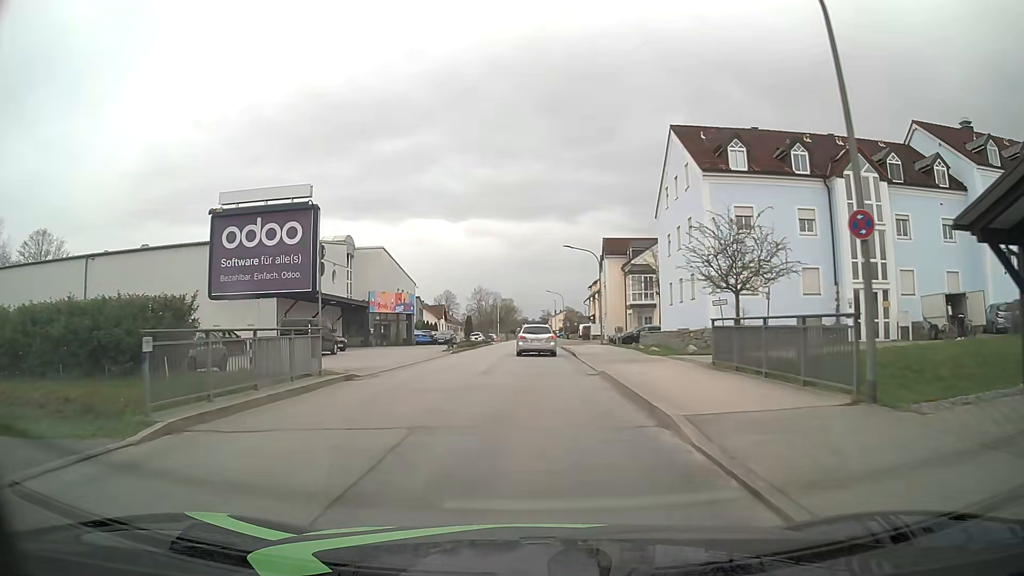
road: unclassified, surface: asphalt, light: Day
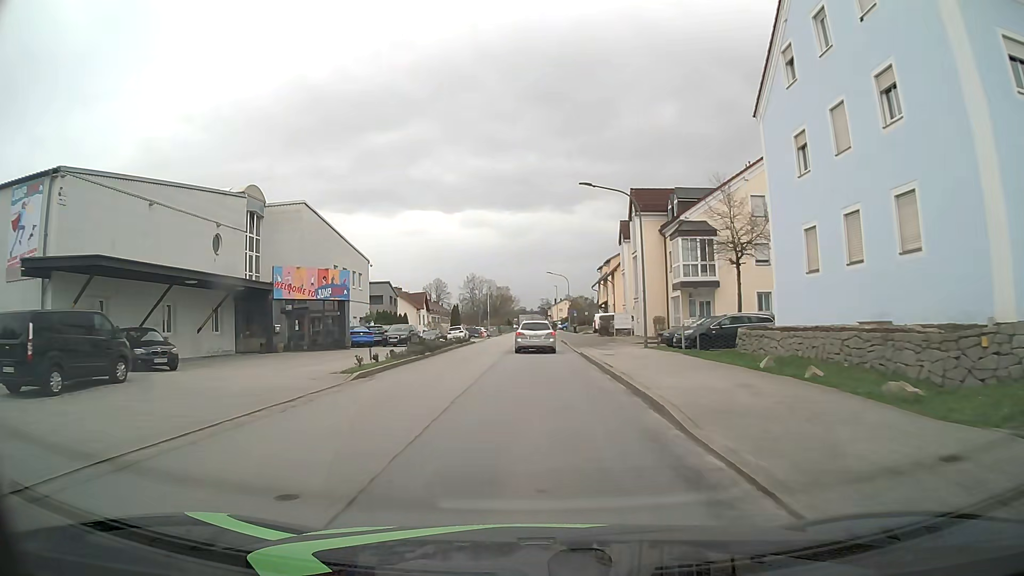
(-0.1, +20.8) m; 0°
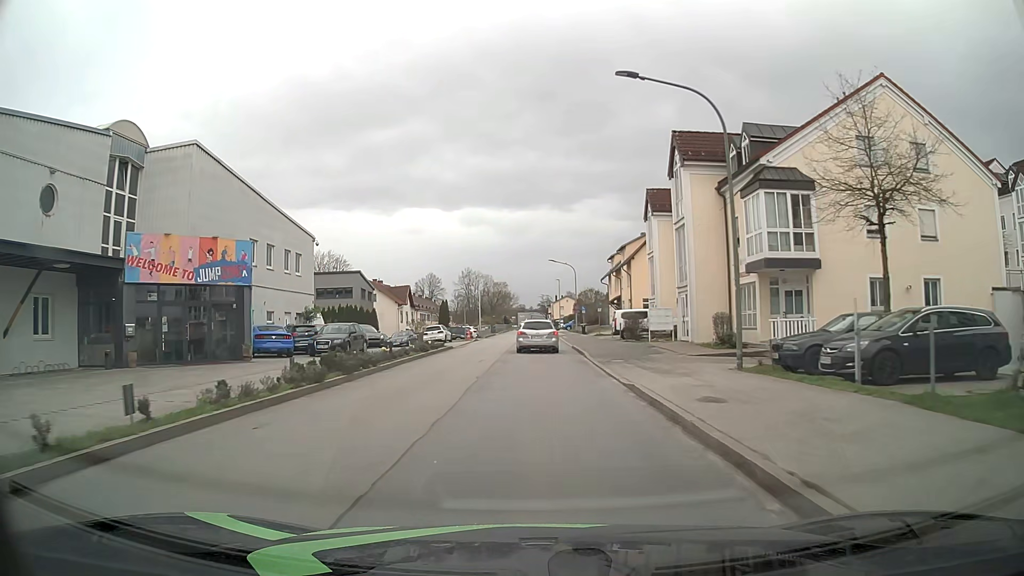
(0.0, +14.2) m; 0°
(0, +10) (0, +20) (0, +30) (0, +40) (0, +50) (0, +60) (0, +70) (0, +80) (0, +90) (0, +100) m
